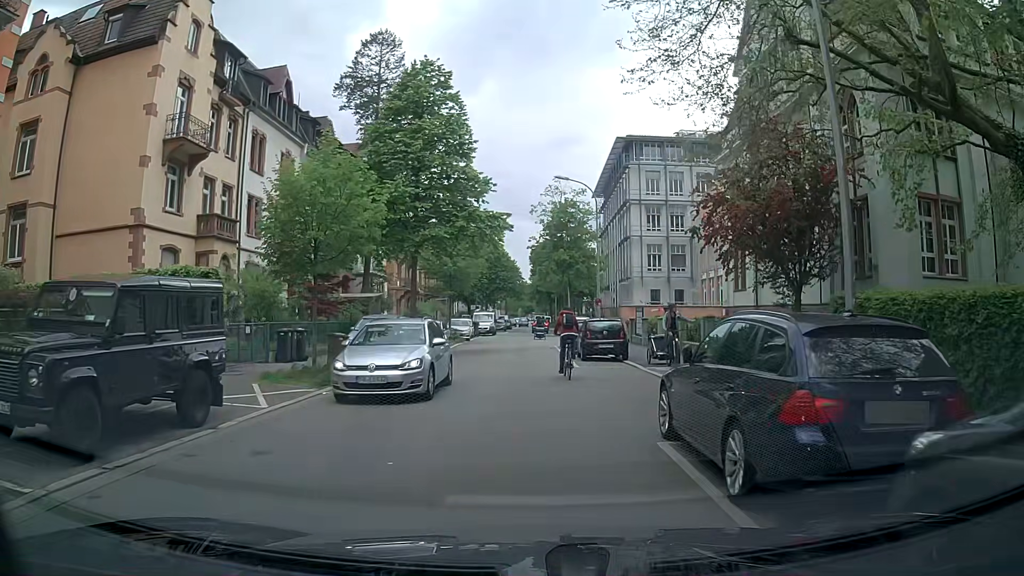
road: unclassified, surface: asphalt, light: Day
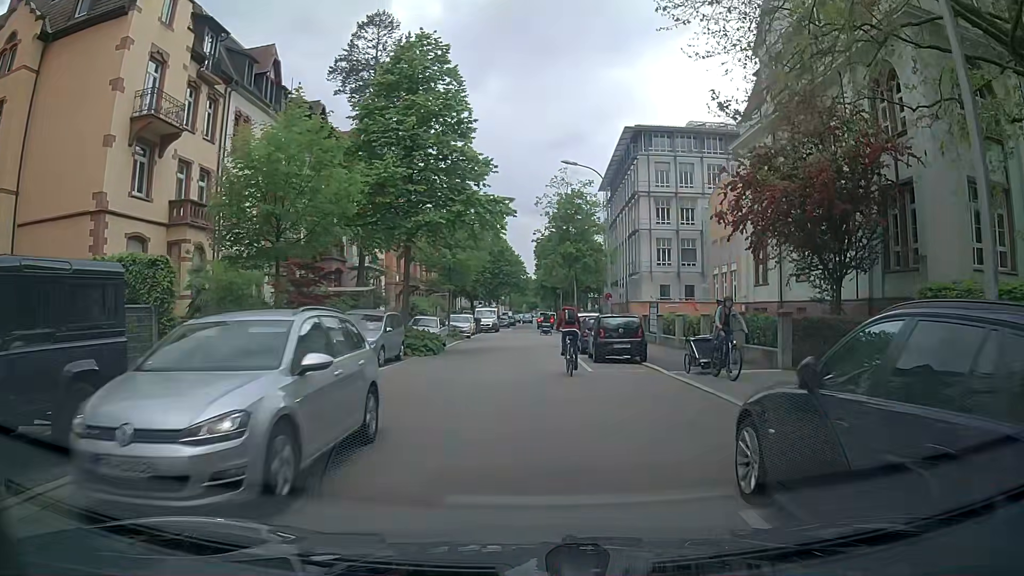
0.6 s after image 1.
(-0.2, +2.9) m; -3°
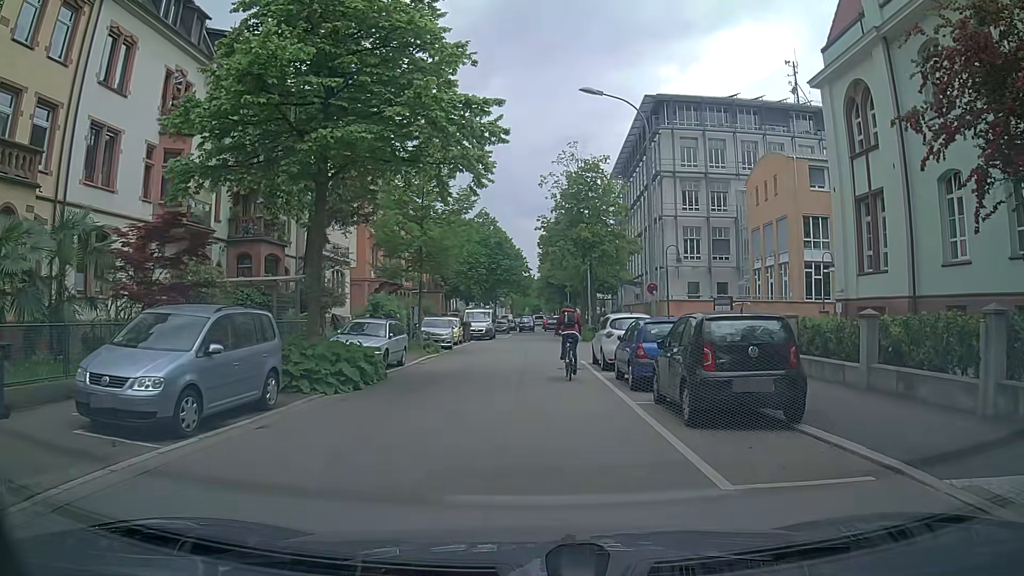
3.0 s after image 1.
(-0.2, +11.9) m; +1°
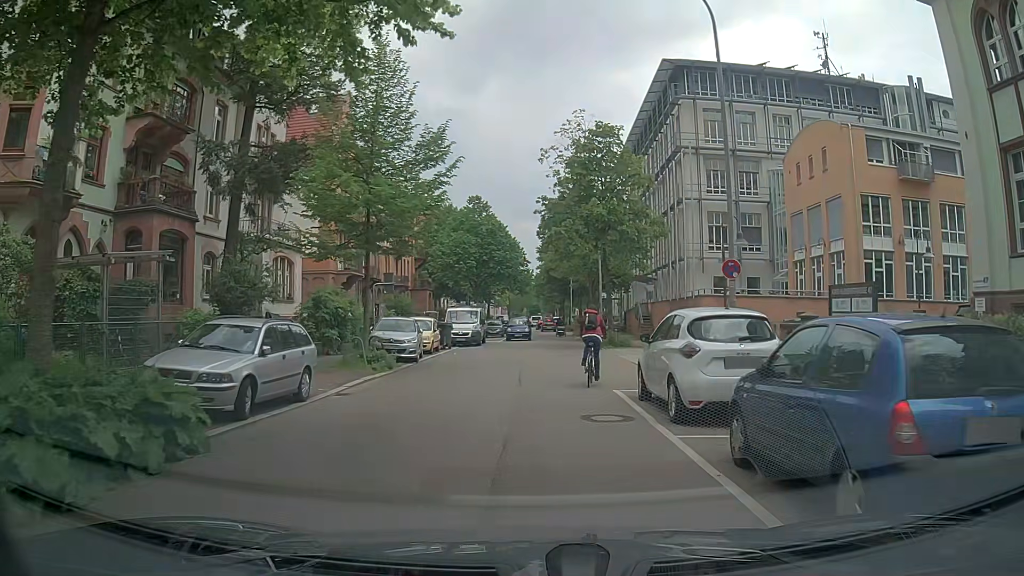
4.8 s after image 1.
(-0.4, +9.4) m; -2°
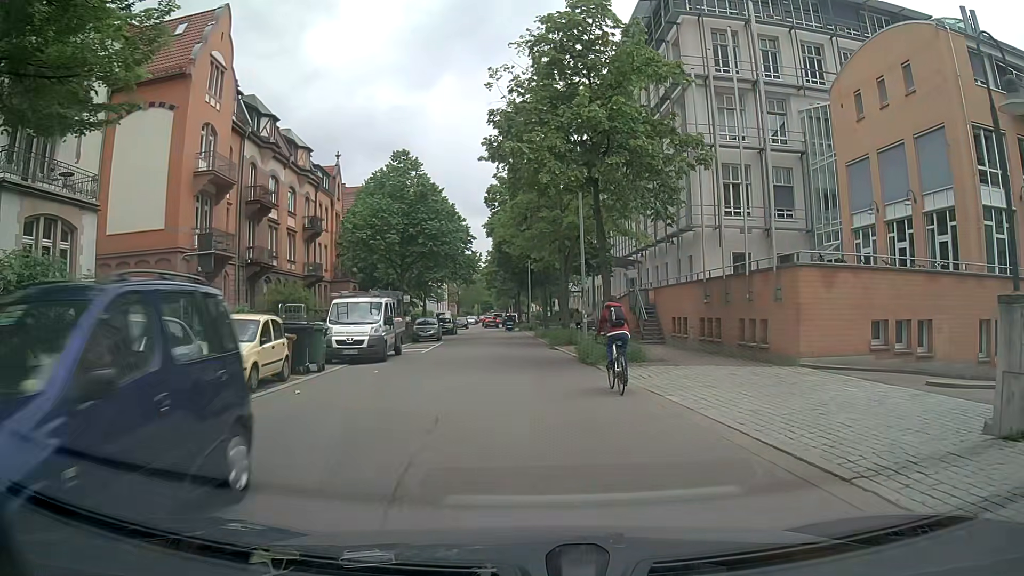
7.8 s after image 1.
(+0.4, +15.4) m; +4°
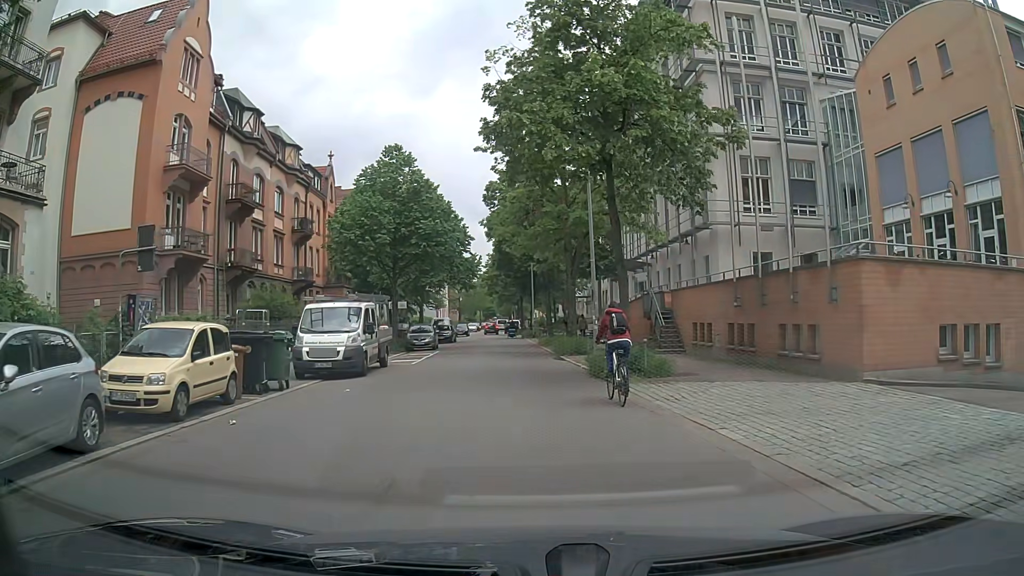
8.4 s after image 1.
(0.0, +3.2) m; -1°
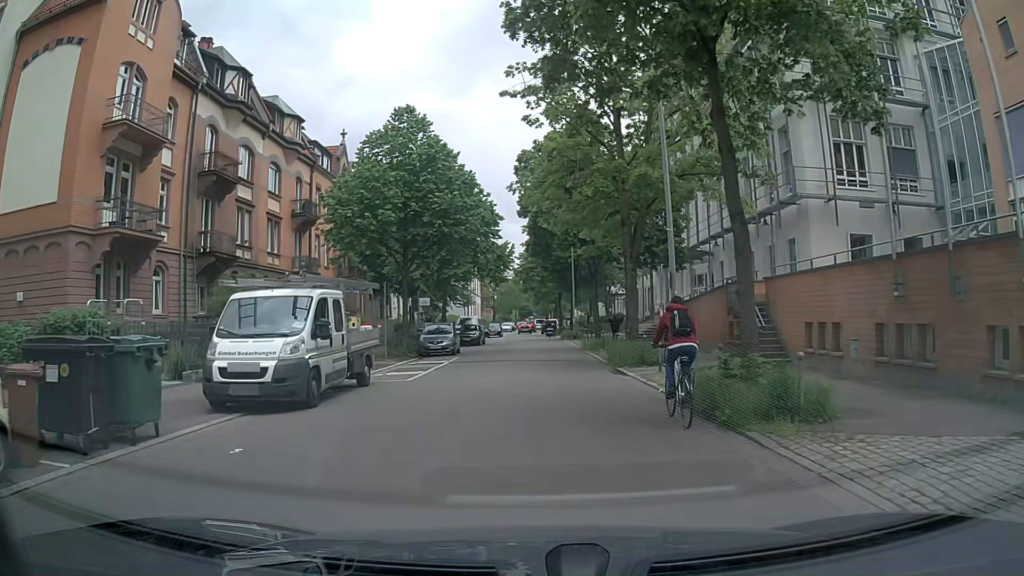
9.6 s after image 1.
(-0.1, +7.6) m; -2°
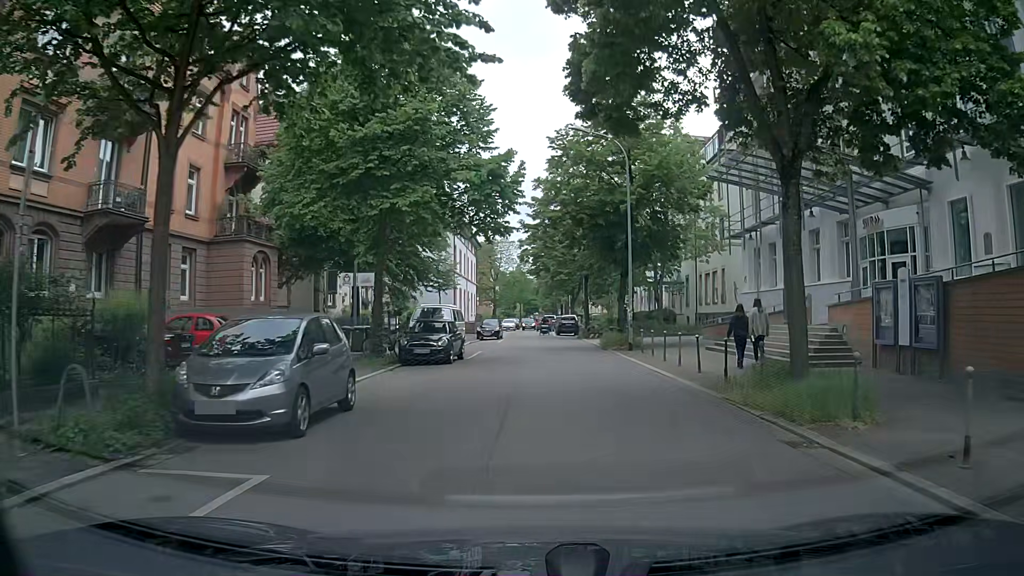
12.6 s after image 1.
(-0.9, +23.2) m; -1°
(0, +10) (+1, +20) (+2, +30) (+2, +40) (+2, +50) (+1, +60) (+1, +70) (+2, +80) (+2, +90) (+3, +100) m
